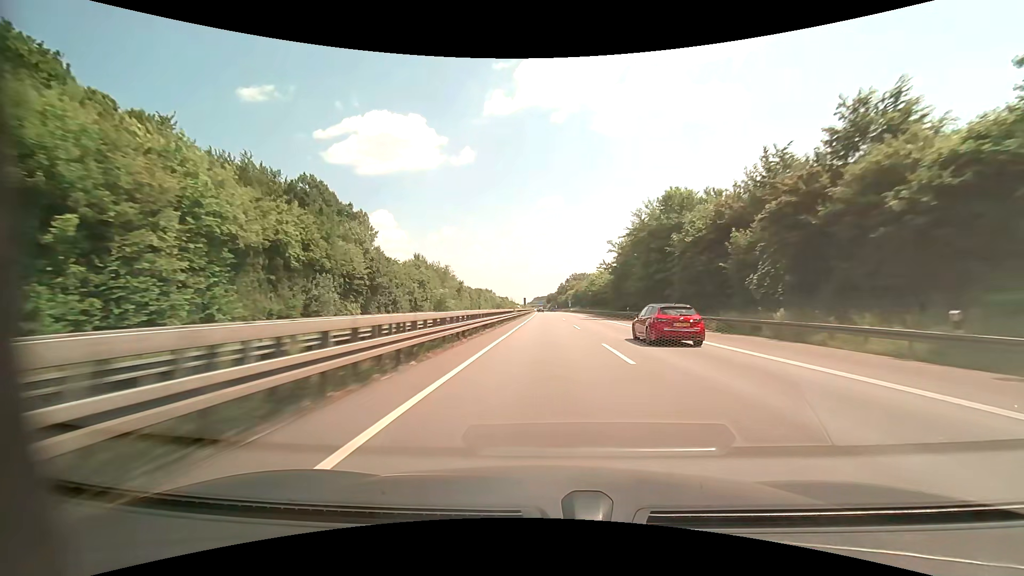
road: motorway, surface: asphalt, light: Day
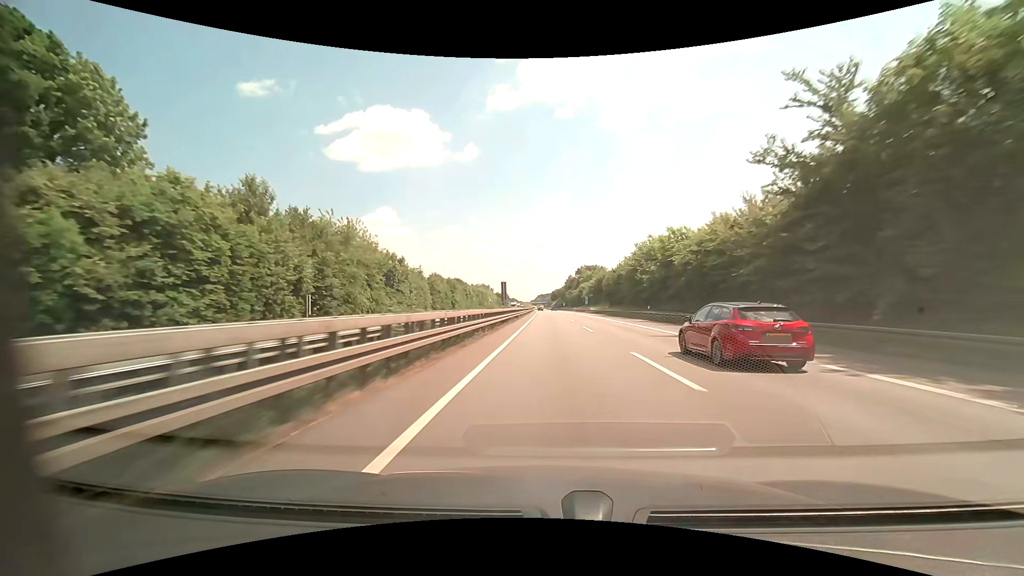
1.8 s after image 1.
(-0.4, +62.2) m; -1°
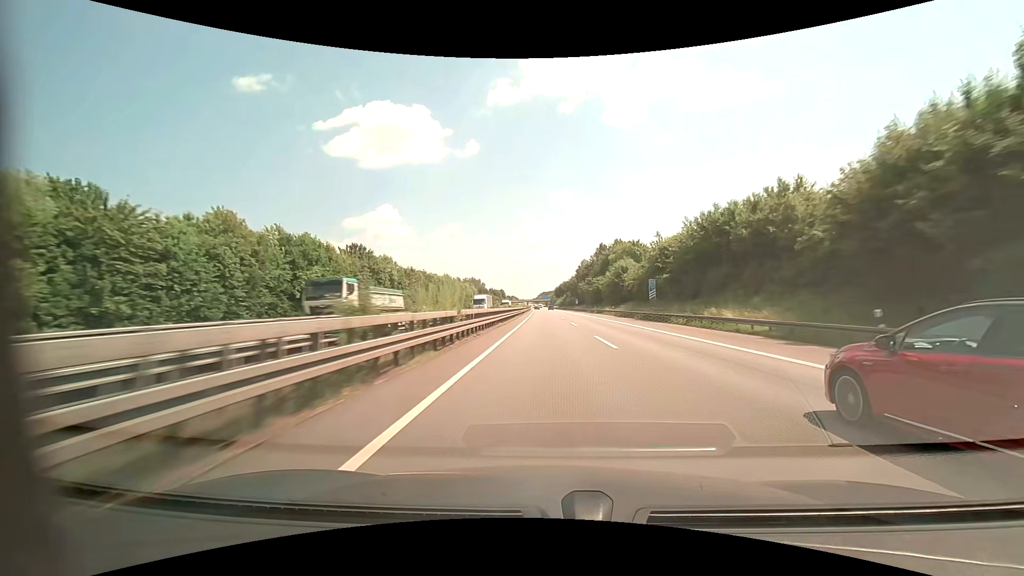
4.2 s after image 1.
(+0.2, +83.1) m; 0°
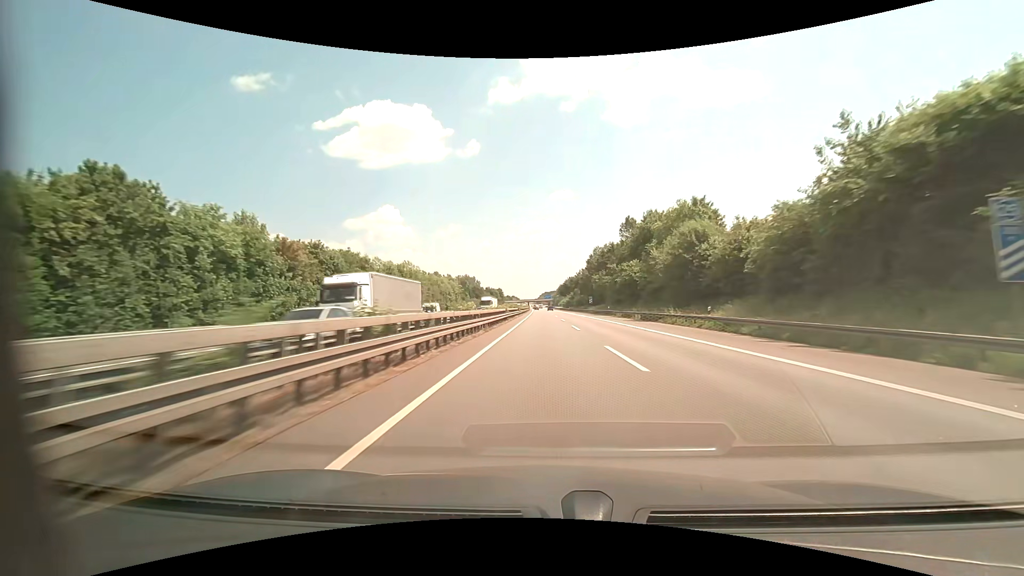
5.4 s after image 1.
(-0.1, +41.6) m; 0°
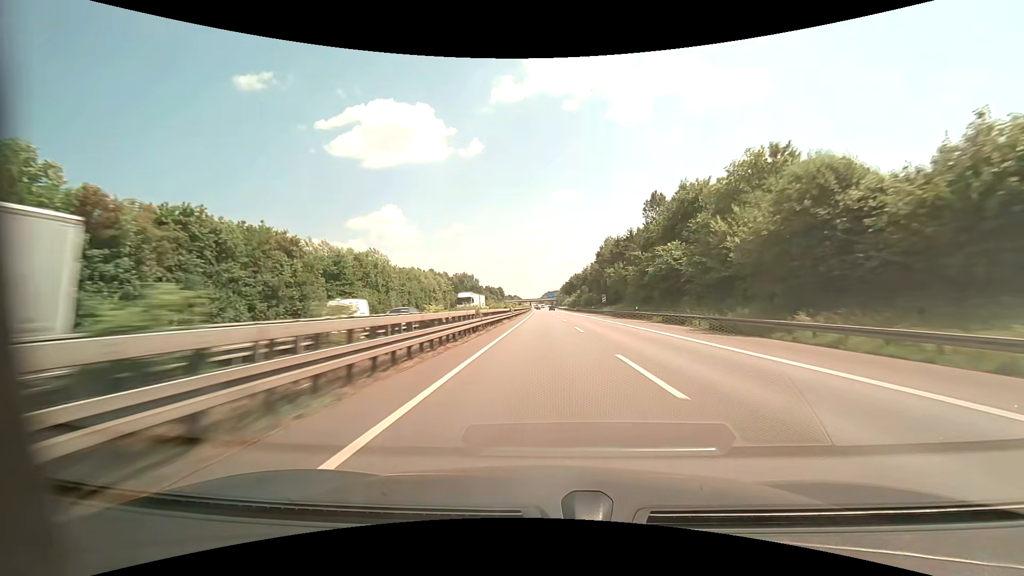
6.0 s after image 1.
(-0.1, +20.8) m; 0°
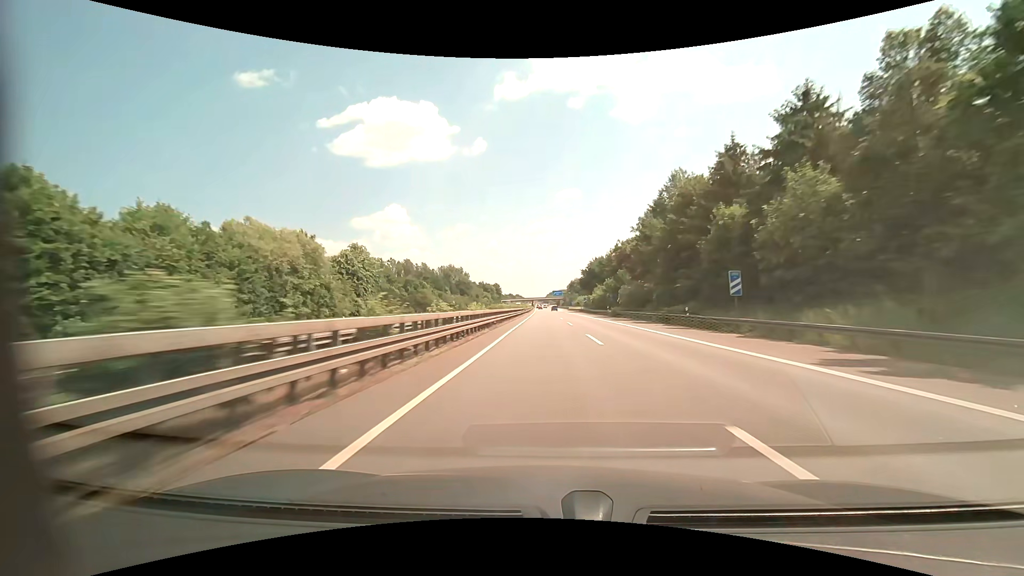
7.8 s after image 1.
(-0.4, +62.3) m; -1°
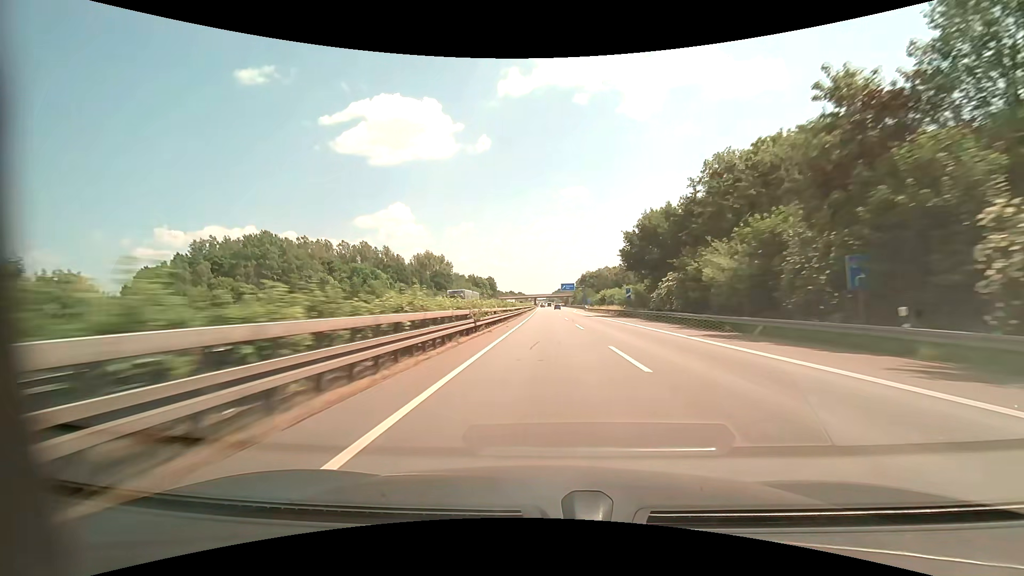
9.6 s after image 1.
(-0.2, +62.3) m; 0°
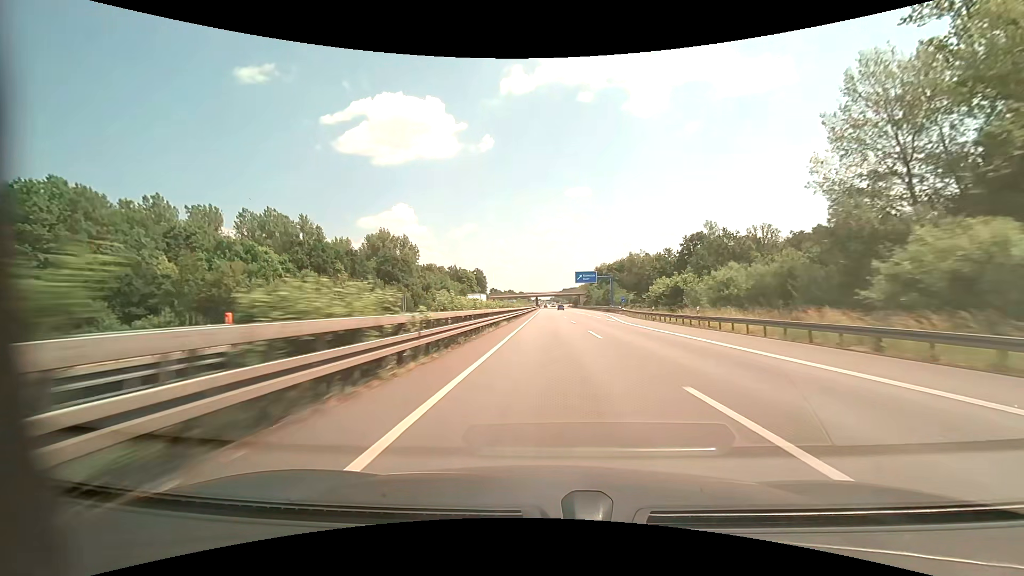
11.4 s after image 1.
(-0.3, +62.2) m; 0°
(0, +10) (0, +20) (0, +30) (0, +40) (0, +50) (0, +60) (0, +70) (0, +80) (0, +90) (0, +100) m
